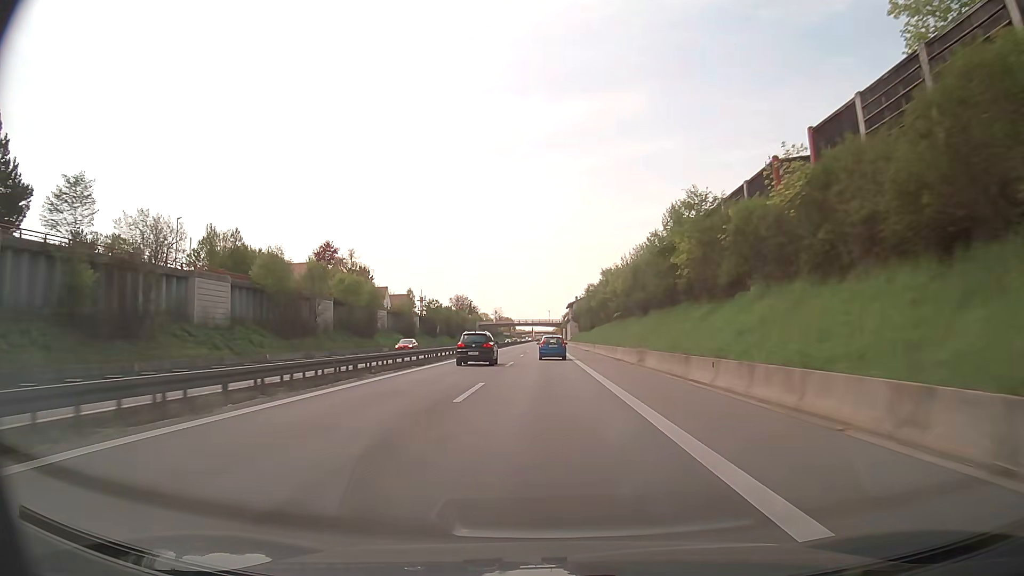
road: trunk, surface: asphalt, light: Day
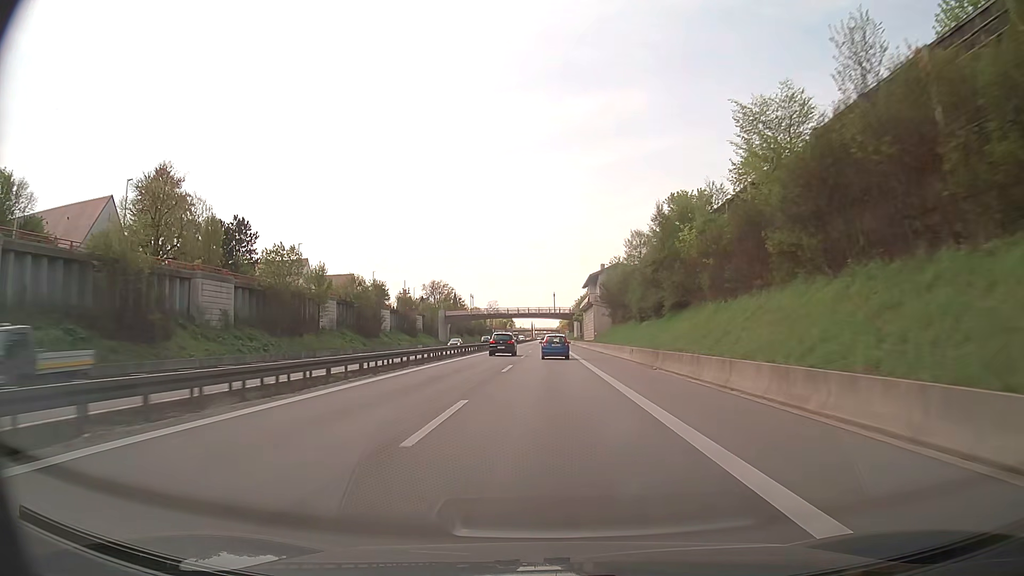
(-0.3, +78.1) m; 0°
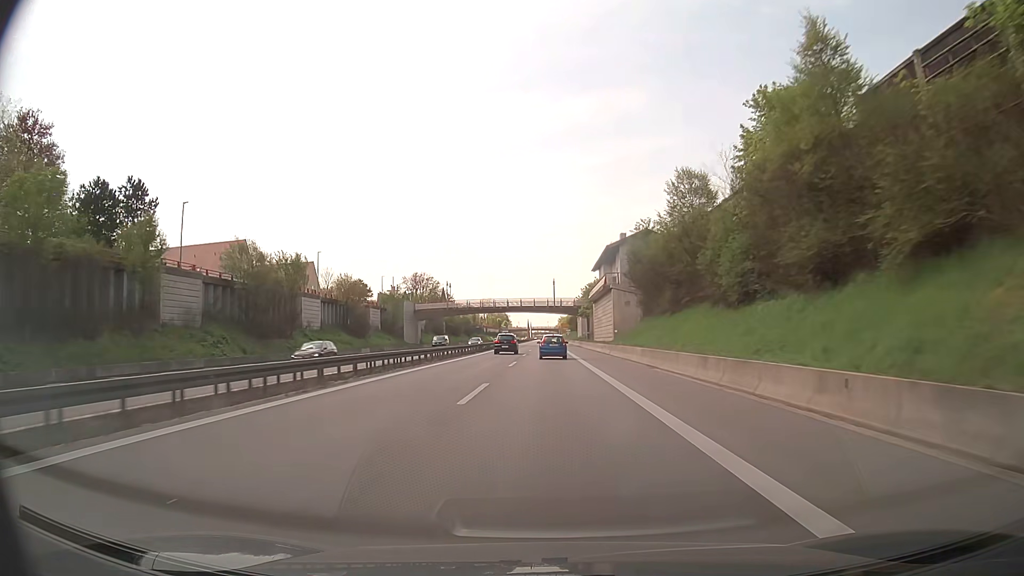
(0.0, +30.8) m; 0°
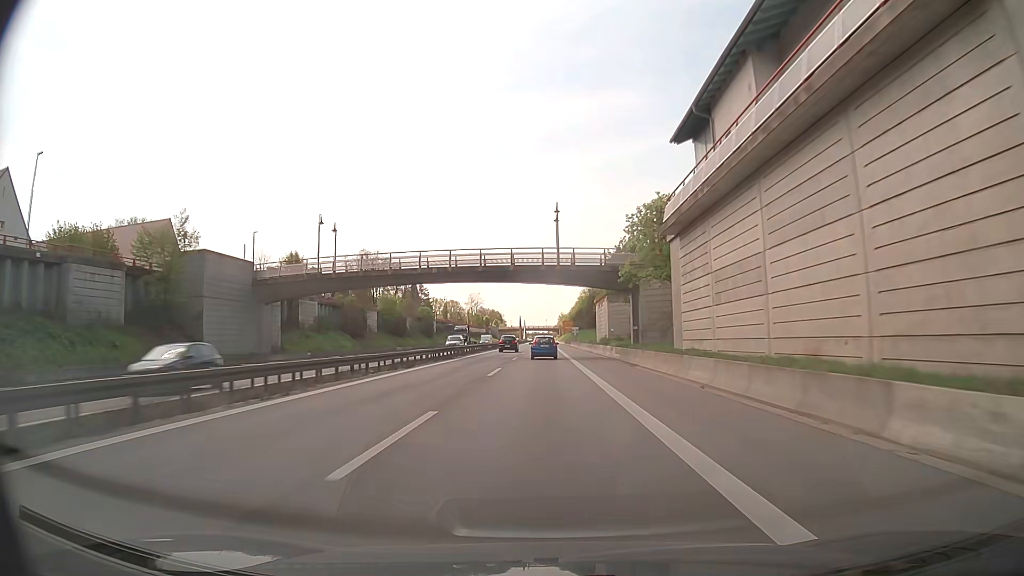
(+0.3, +61.2) m; 0°
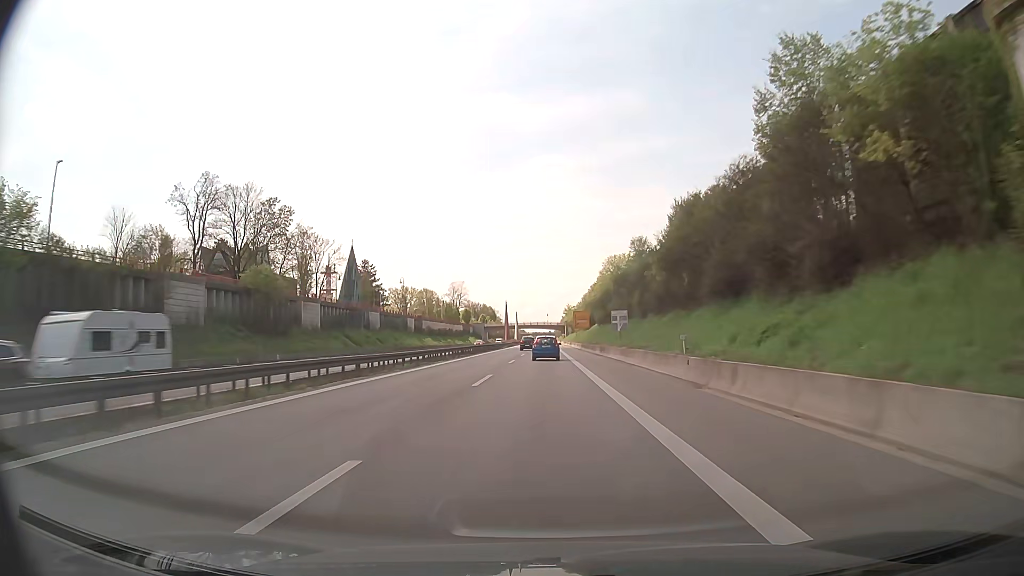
(-0.2, +77.3) m; 0°
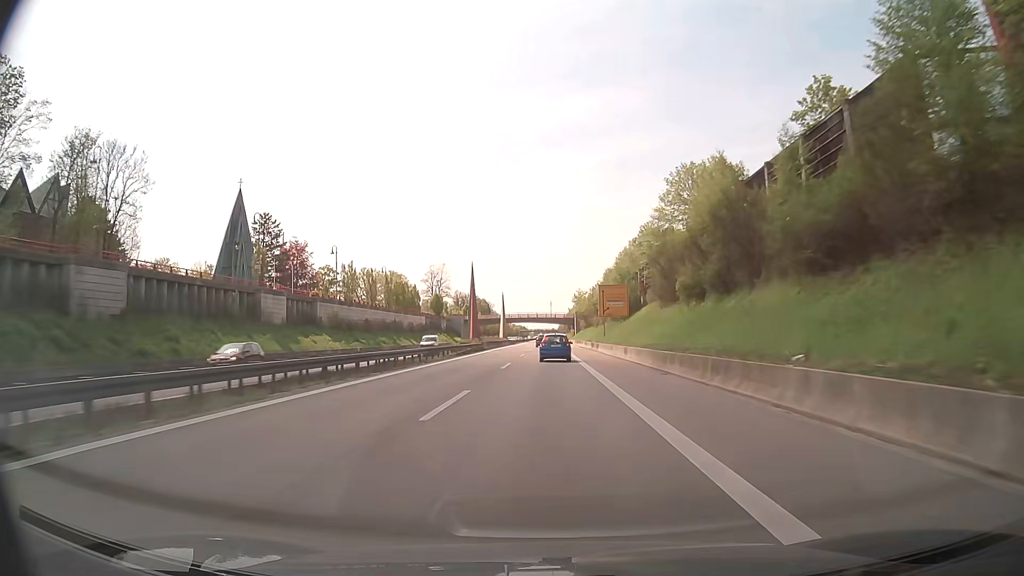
(0.0, +62.5) m; 0°
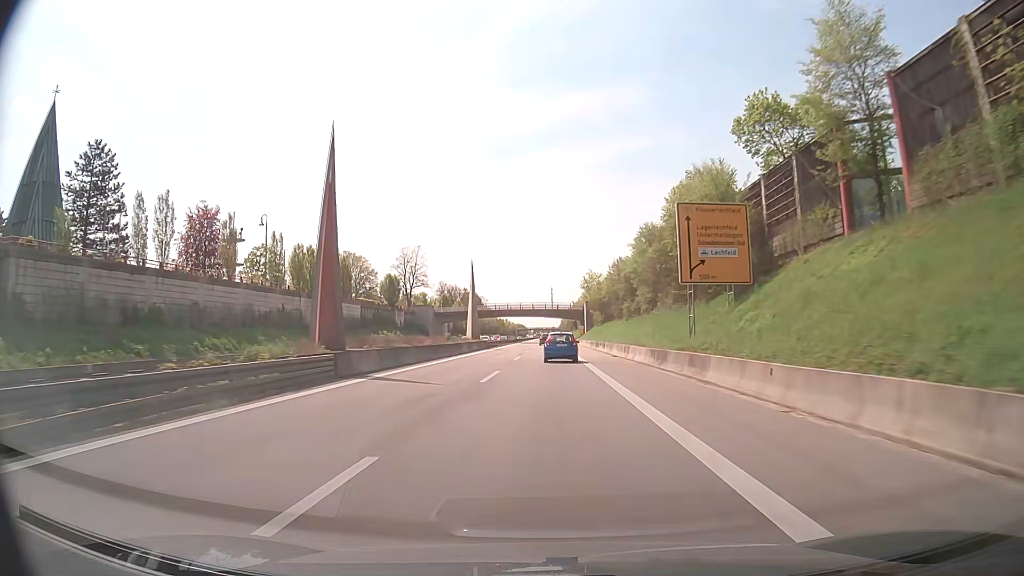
(+0.1, +45.3) m; 0°
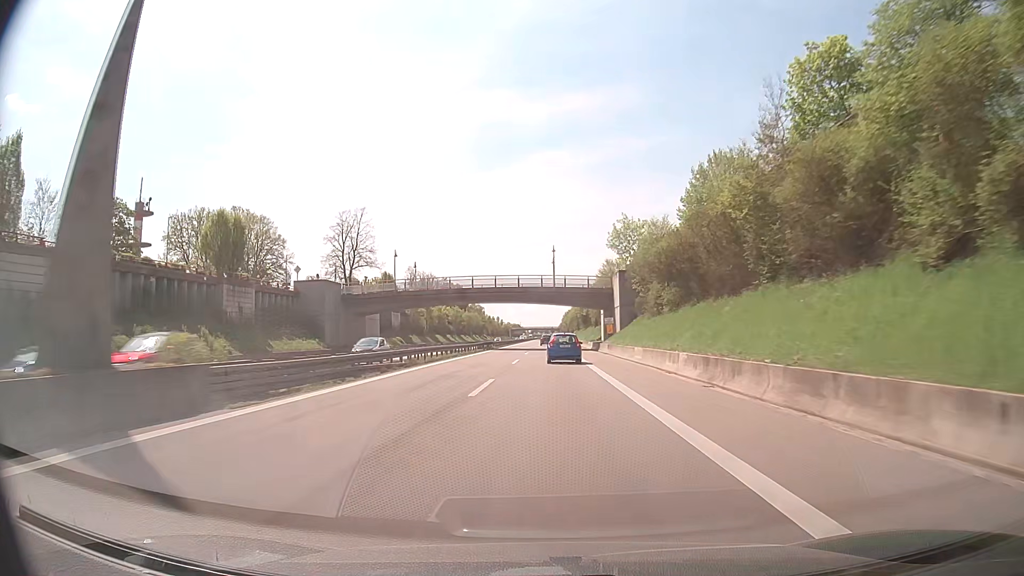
(-0.1, +58.1) m; 0°
(0, +10) (0, +20) (0, +30) (0, +40) (0, +50) (0, +60) (0, +70) (0, +80) (0, +90) (0, +100) m
